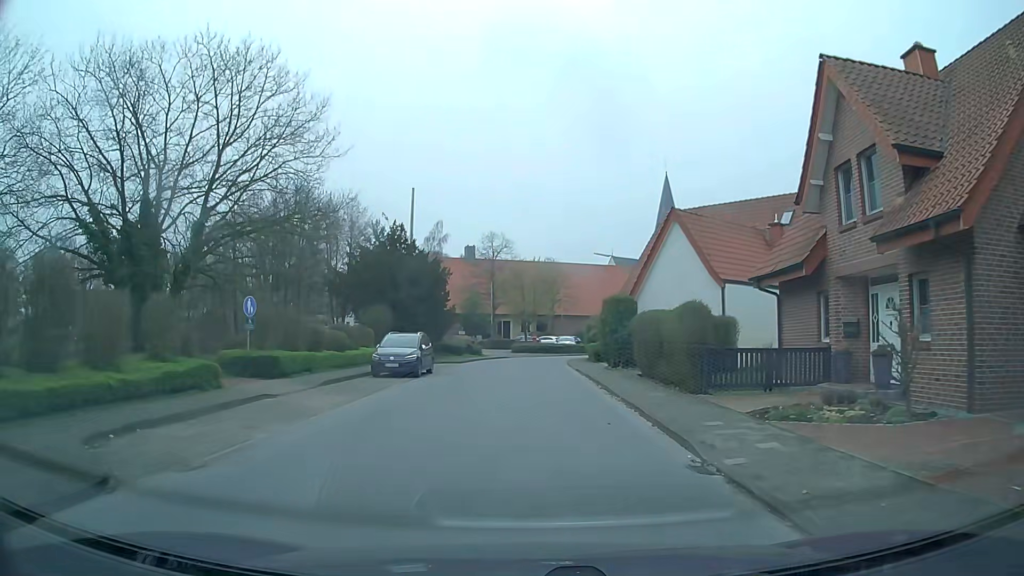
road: residential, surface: asphalt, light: Day
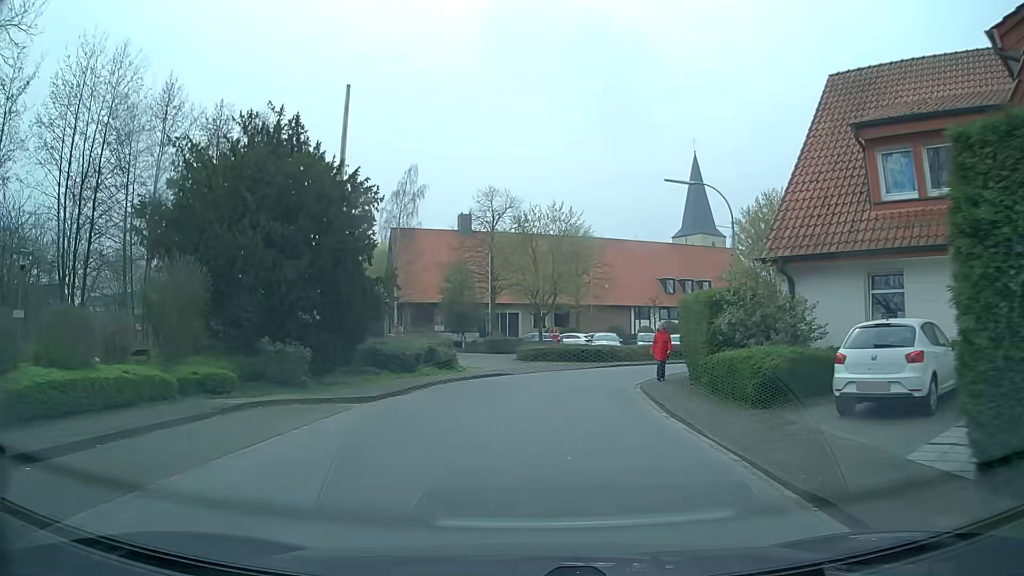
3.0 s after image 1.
(-0.2, +24.7) m; -1°
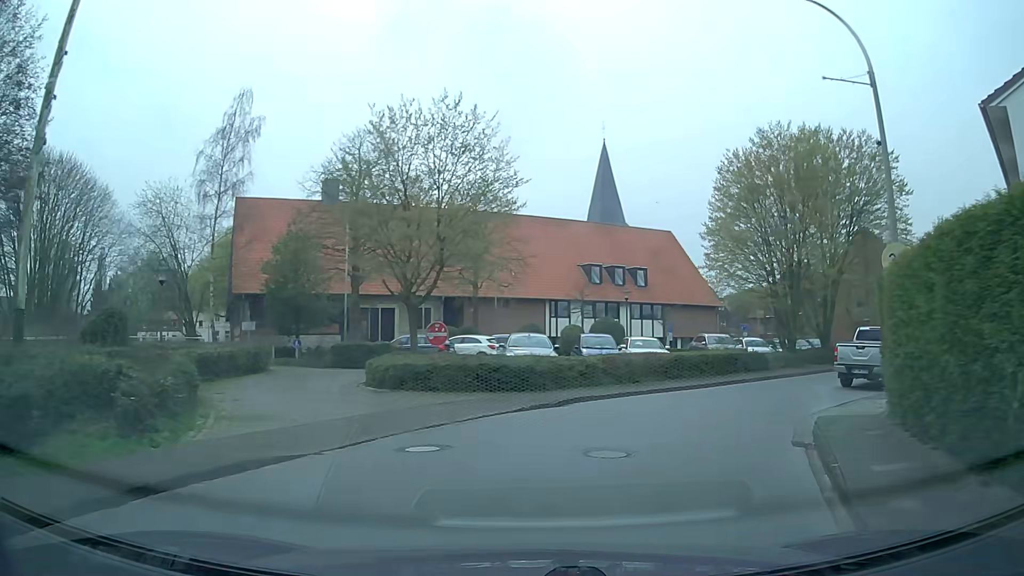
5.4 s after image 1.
(+0.5, +17.5) m; +8°
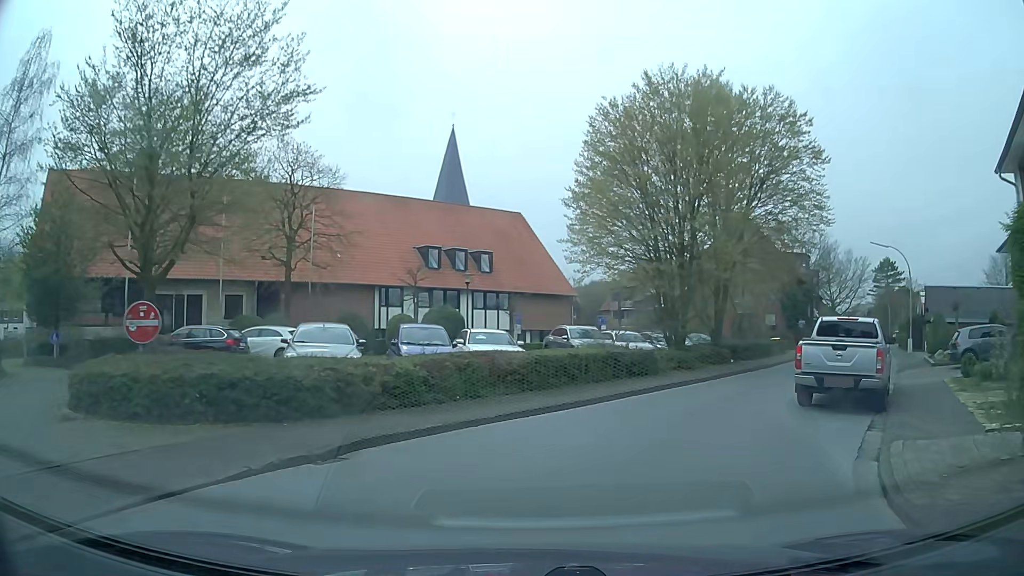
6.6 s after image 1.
(+0.8, +7.0) m; +13°
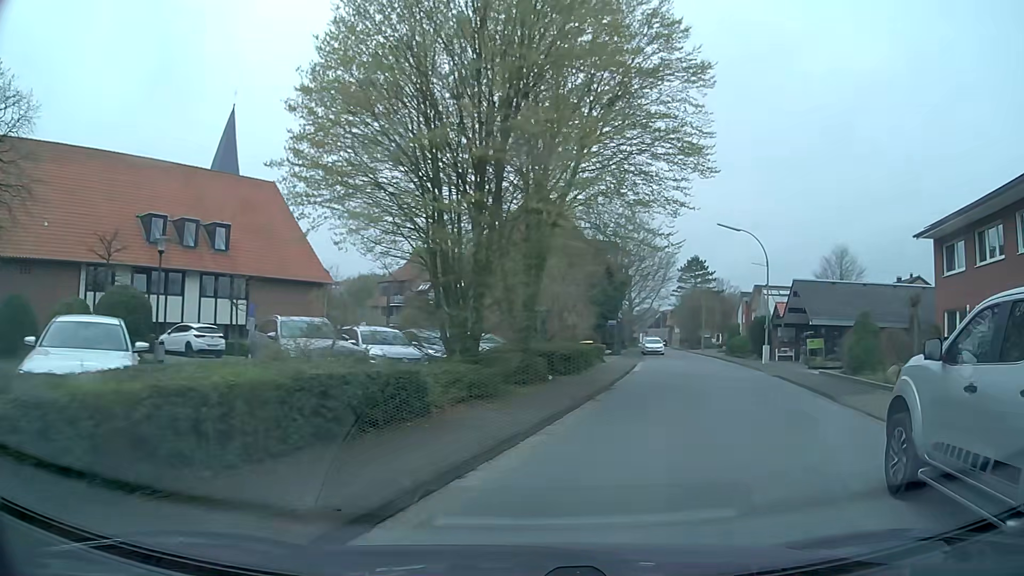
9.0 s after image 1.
(+1.7, +11.4) m; +19°
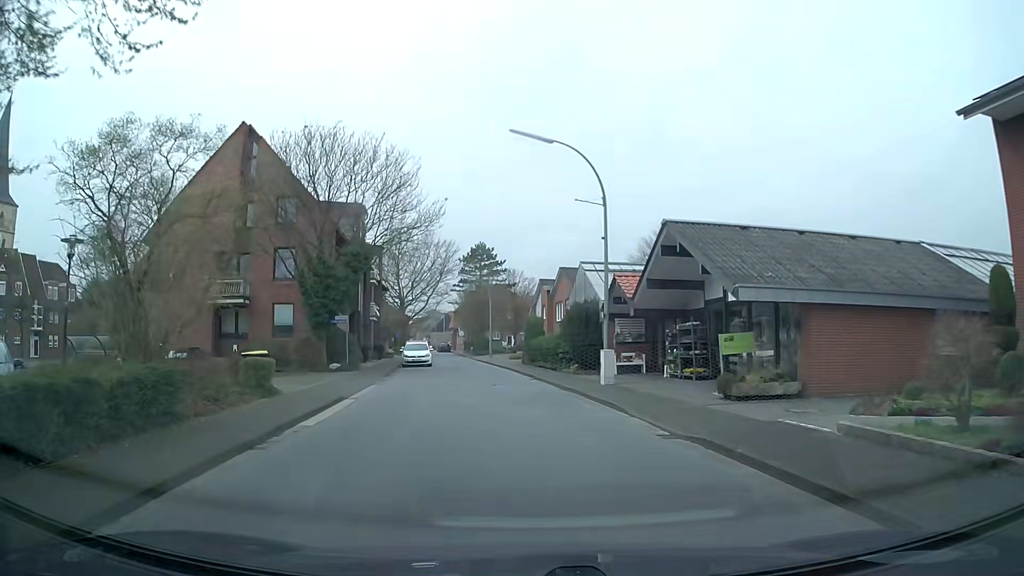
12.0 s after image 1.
(+4.8, +18.2) m; +18°
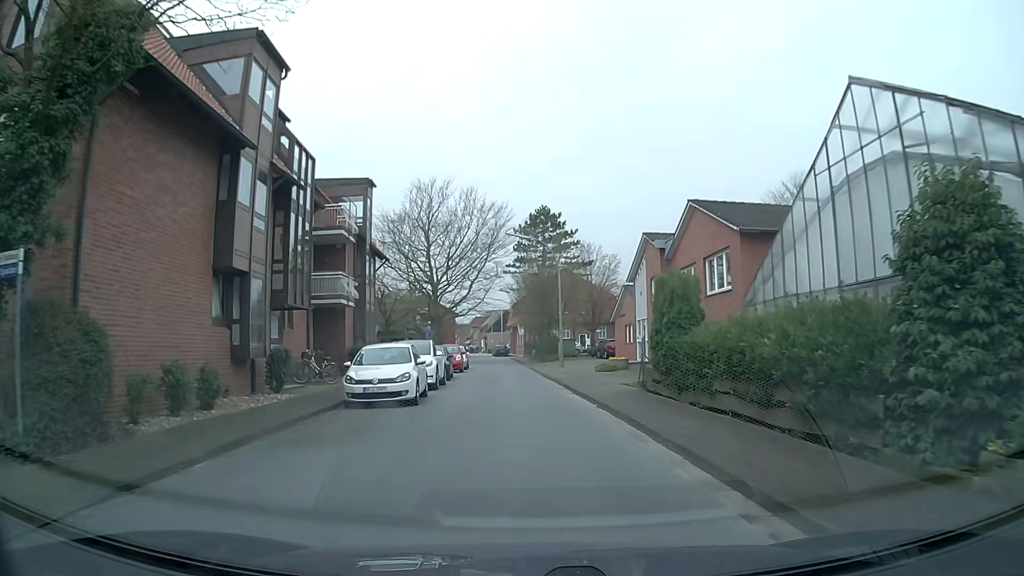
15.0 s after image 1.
(-1.2, +24.6) m; -5°
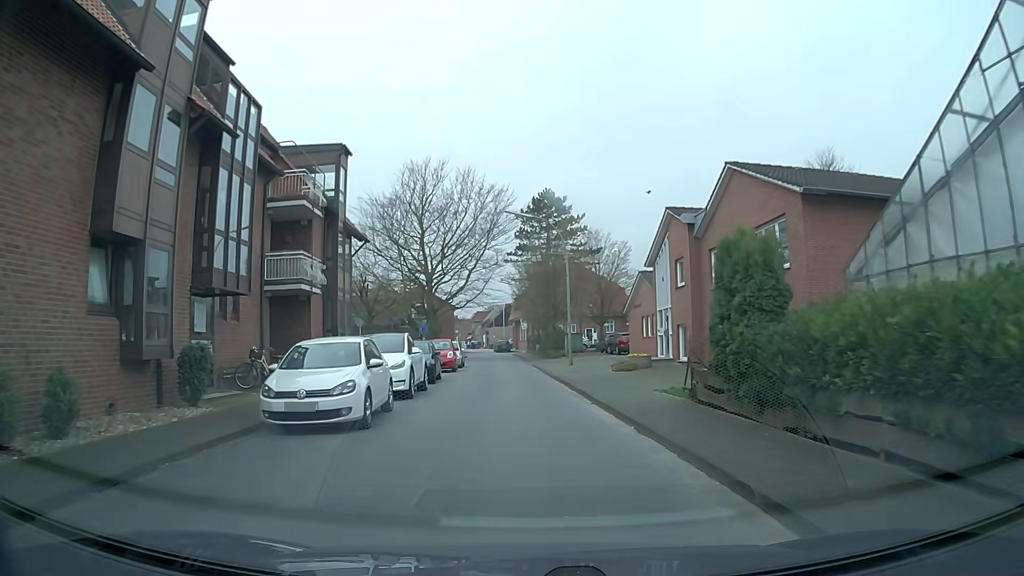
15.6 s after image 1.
(0.0, +5.3) m; -1°
(0, +10) (0, +20) (-1, +30) (-1, +40) (-2, +50) (-2, +60) (-3, +70) (-4, +80) (-6, +90) (-7, +100) m
